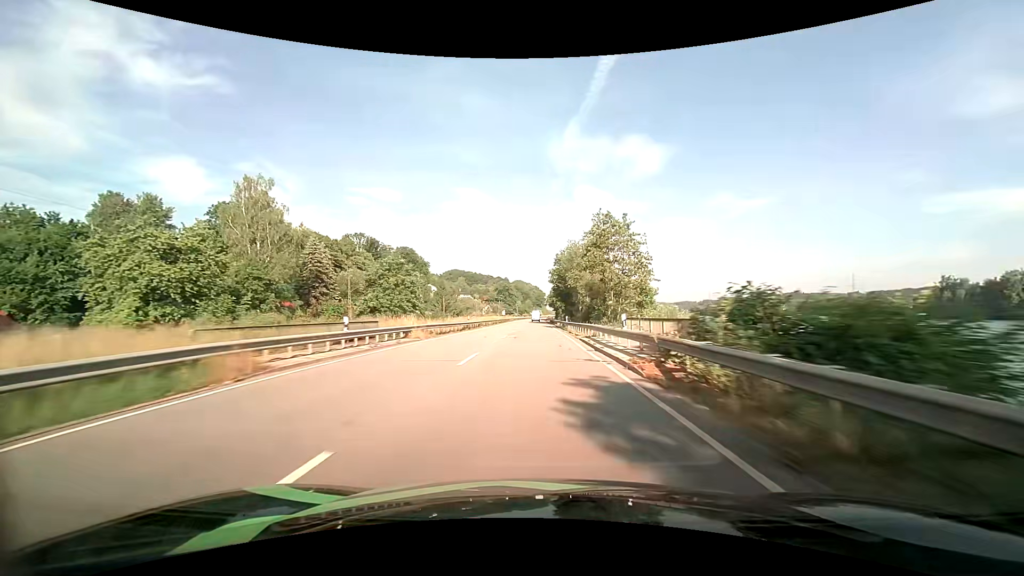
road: primary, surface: asphalt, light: Day
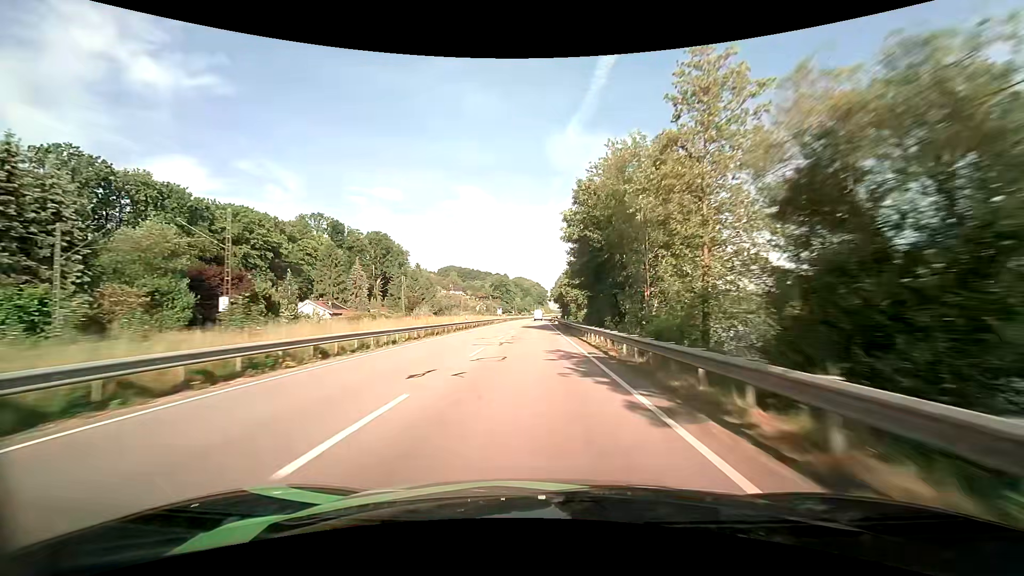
(0.0, +48.3) m; 0°
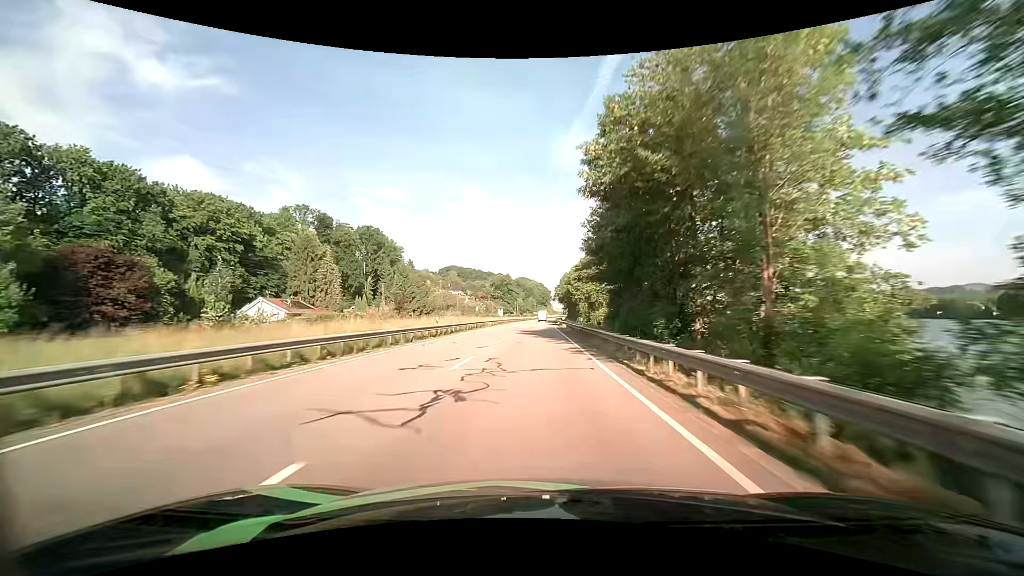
(-0.1, +15.7) m; -1°
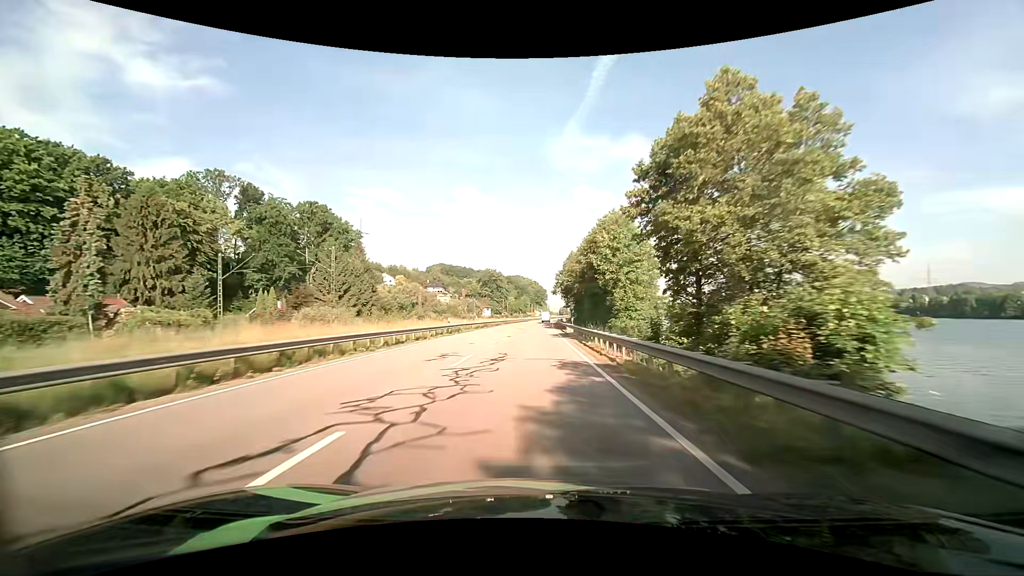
(+0.2, +46.5) m; +1°
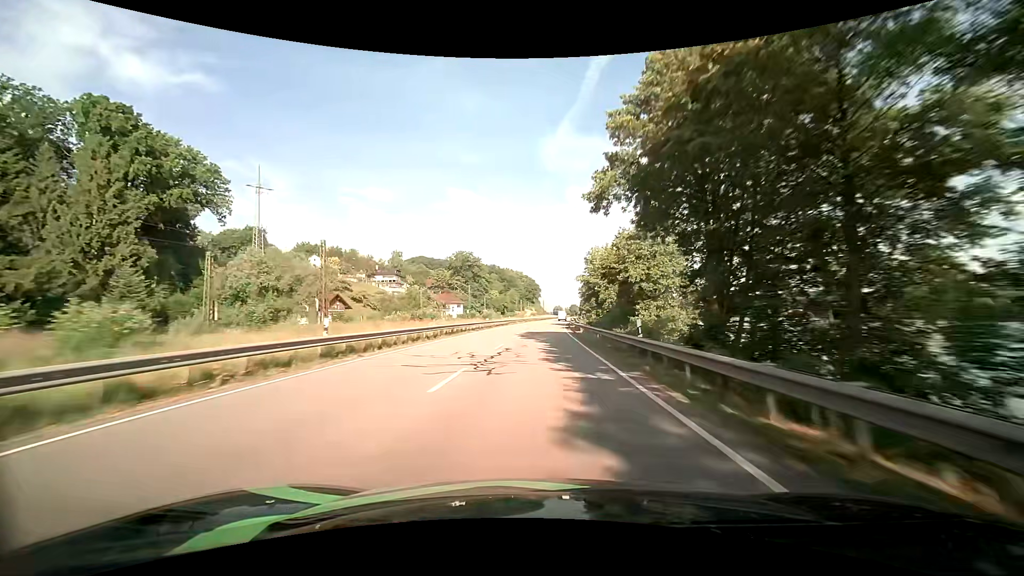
(-0.2, +76.3) m; +1°
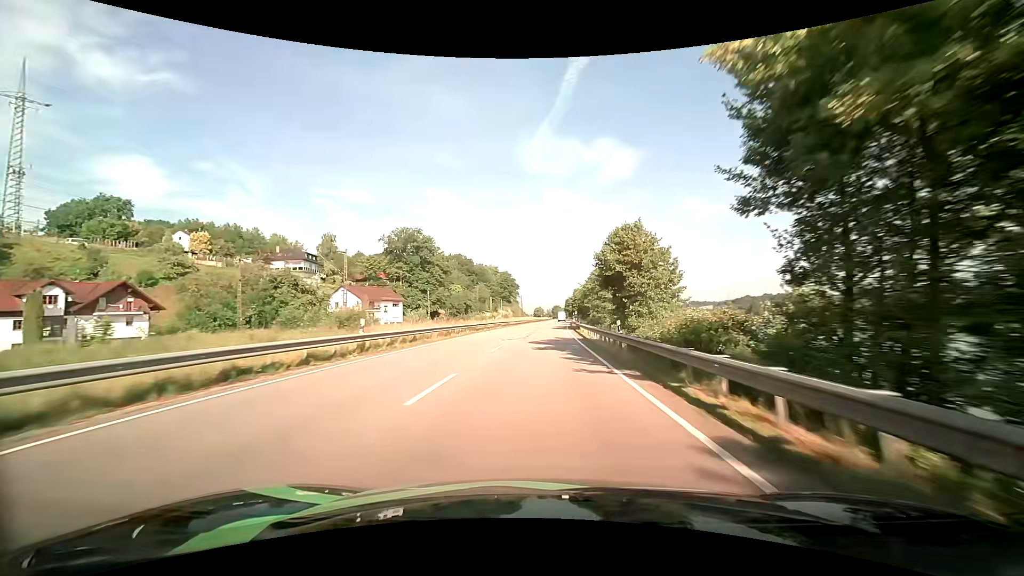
(+1.1, +60.9) m; +2°
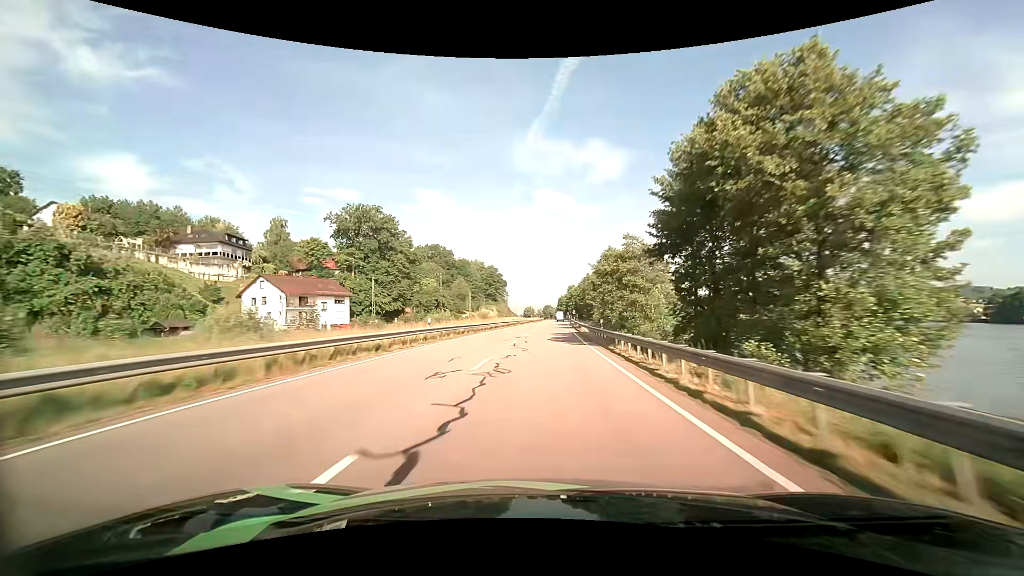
(+0.2, +30.7) m; +1°
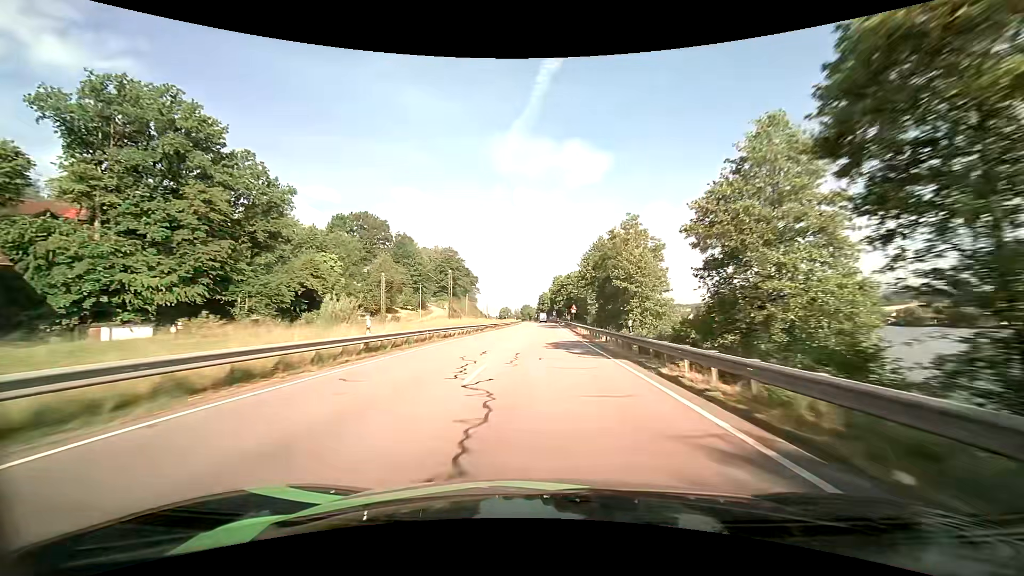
(+1.4, +62.1) m; +3°
(0, +10) (0, +20) (0, +30) (0, +40) (0, +50) (0, +60) (0, +70) (0, +80) (+1, +90) (+1, +100) m
